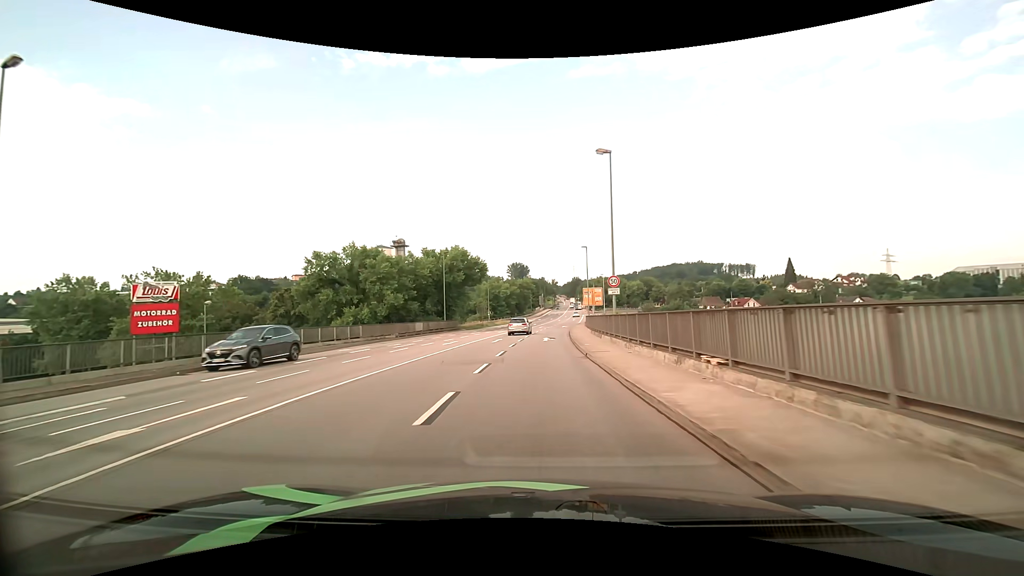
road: primary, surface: asphalt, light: Day
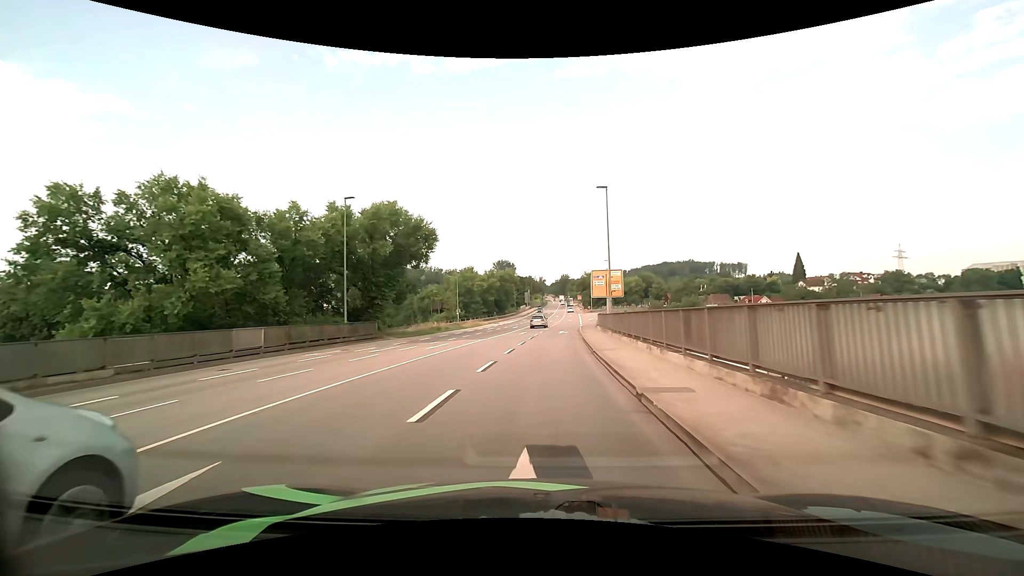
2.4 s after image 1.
(+0.4, +30.0) m; +1°
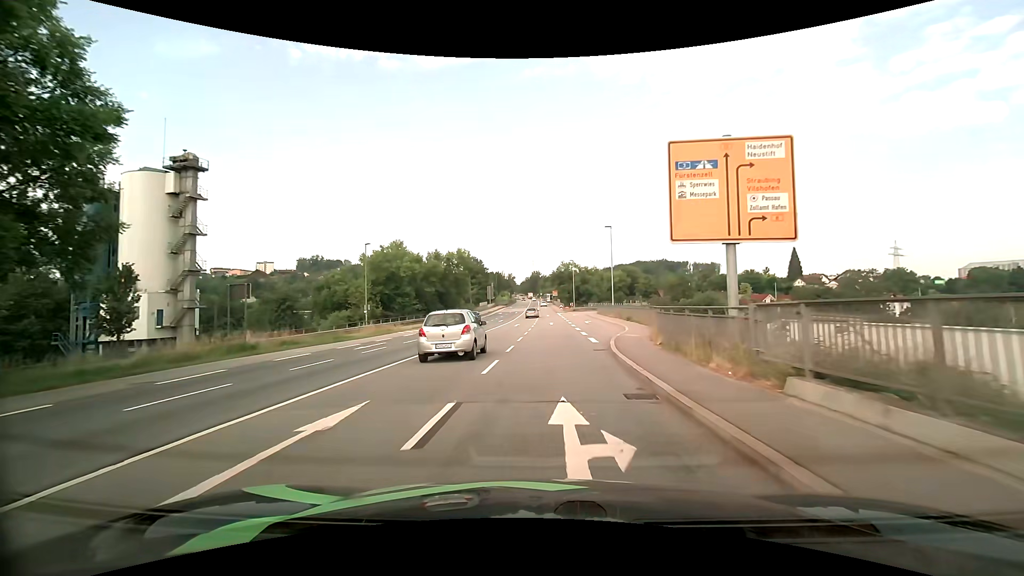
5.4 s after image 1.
(+1.0, +37.0) m; +4°
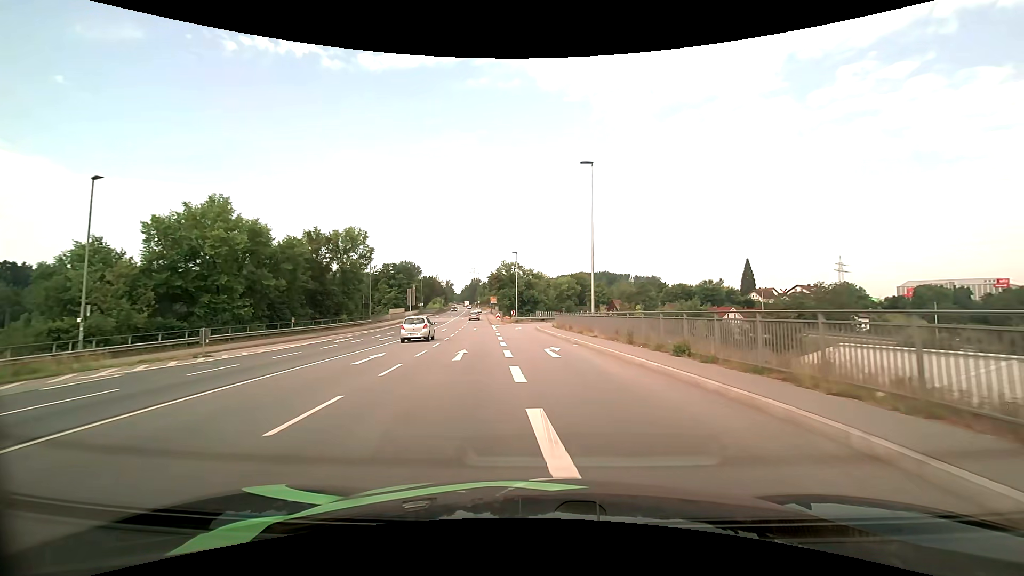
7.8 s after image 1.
(+1.4, +28.9) m; +6°
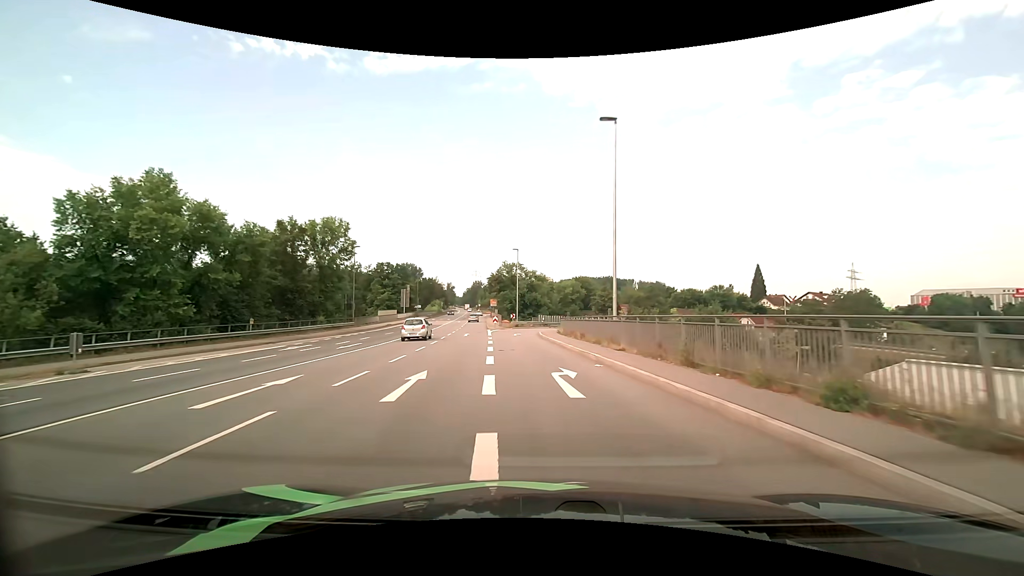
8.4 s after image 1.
(0.0, +7.5) m; 0°
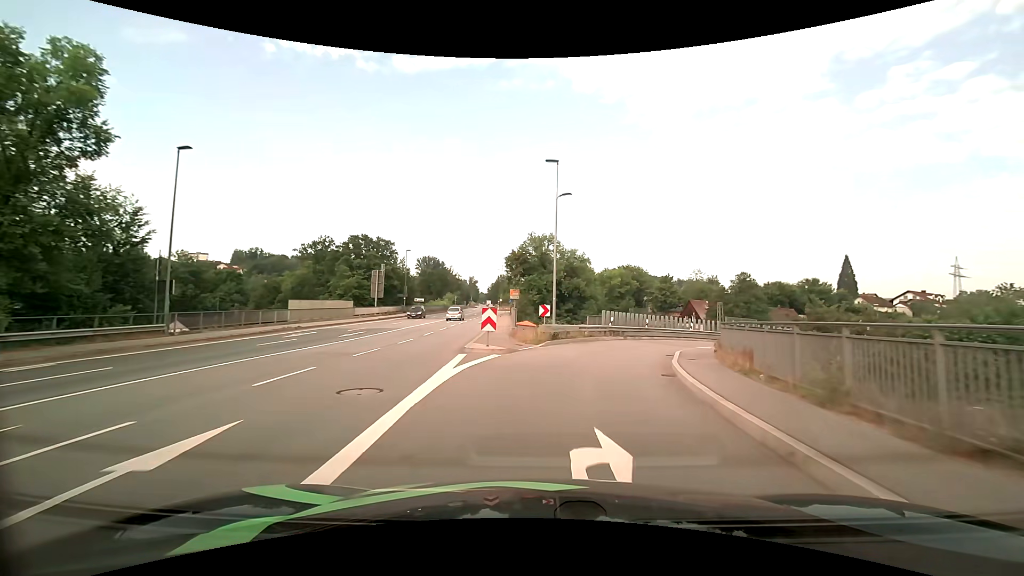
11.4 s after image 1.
(-1.9, +37.4) m; -4°
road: primary_link
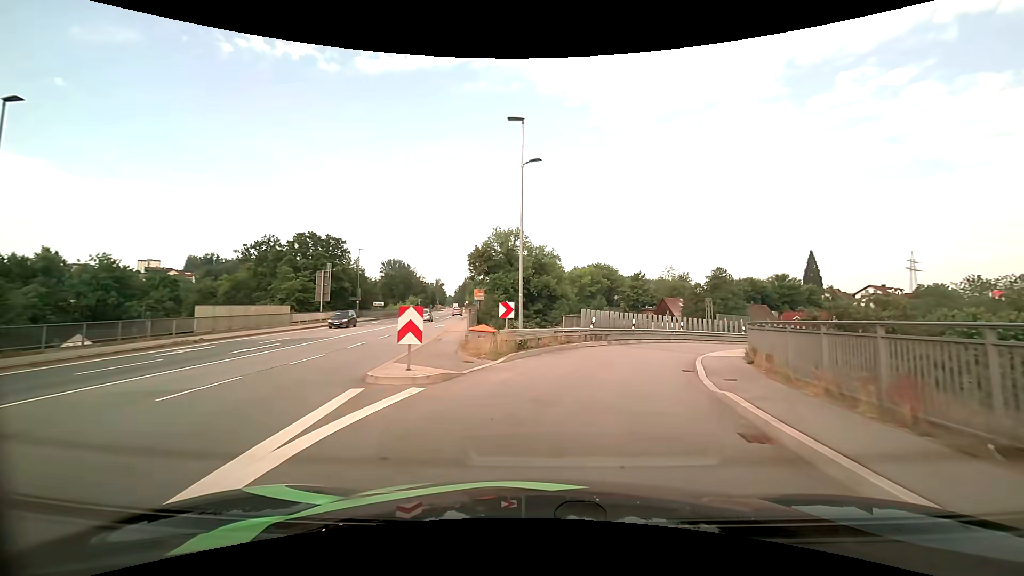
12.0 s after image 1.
(+0.2, +6.6) m; +4°
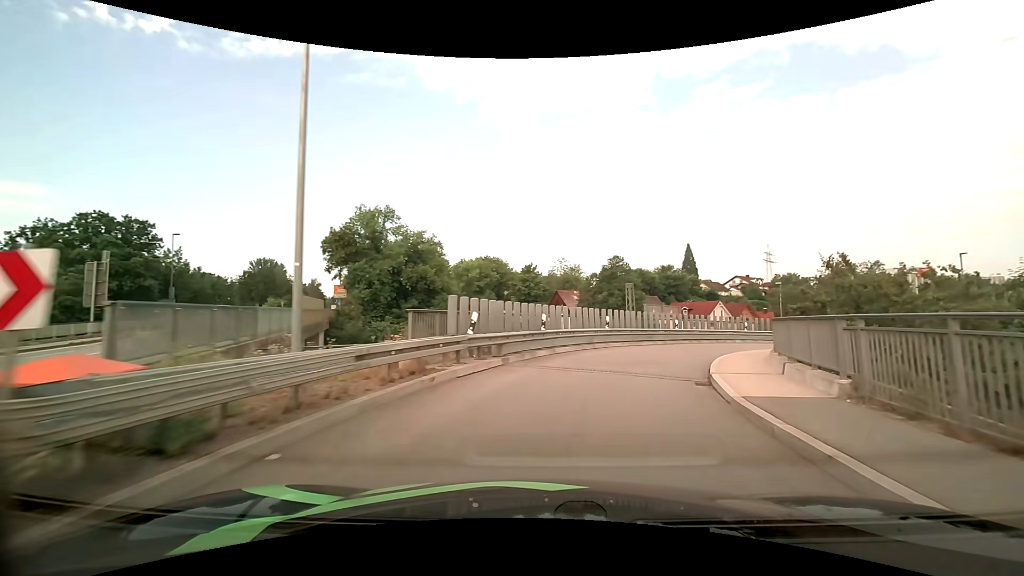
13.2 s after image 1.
(+1.1, +12.6) m; +12°
(+1, +10) (+4, +19) (+10, +28) (+17, +34) (+26, +39) (+36, +41) (+46, +42) (+56, +40) (+65, +38) (+75, +35) m
